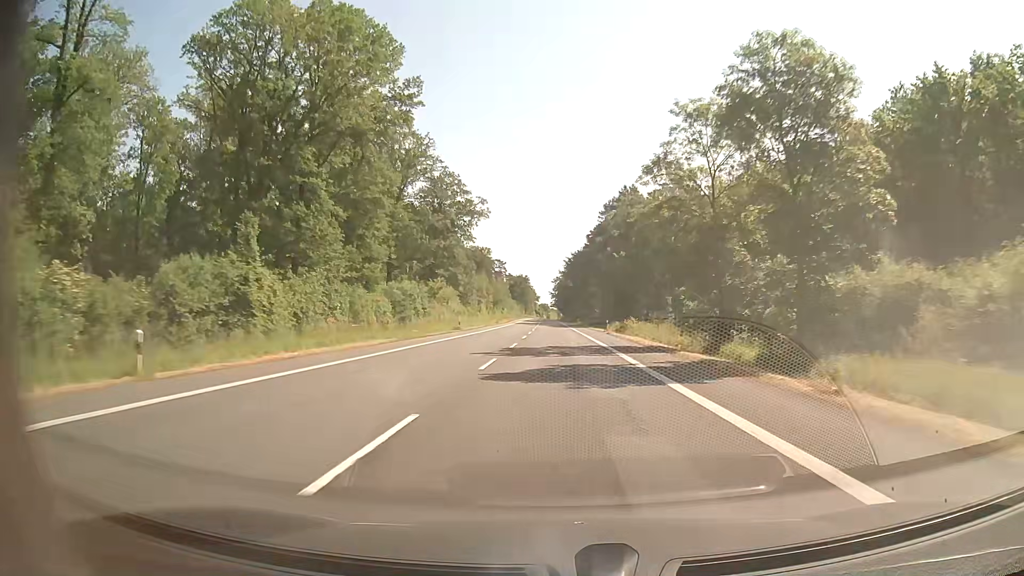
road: secondary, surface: asphalt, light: Day
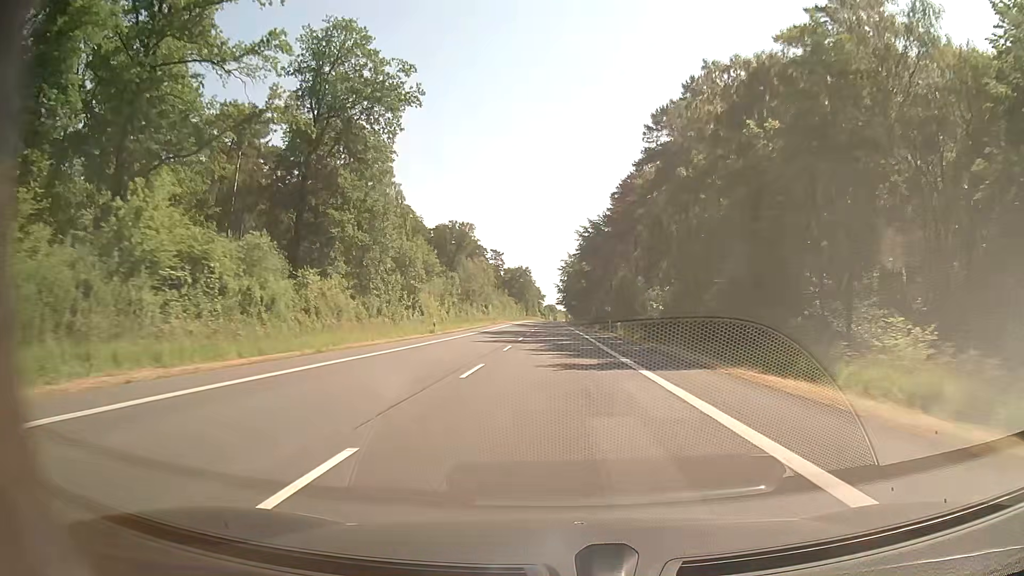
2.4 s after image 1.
(-0.3, +63.1) m; -1°
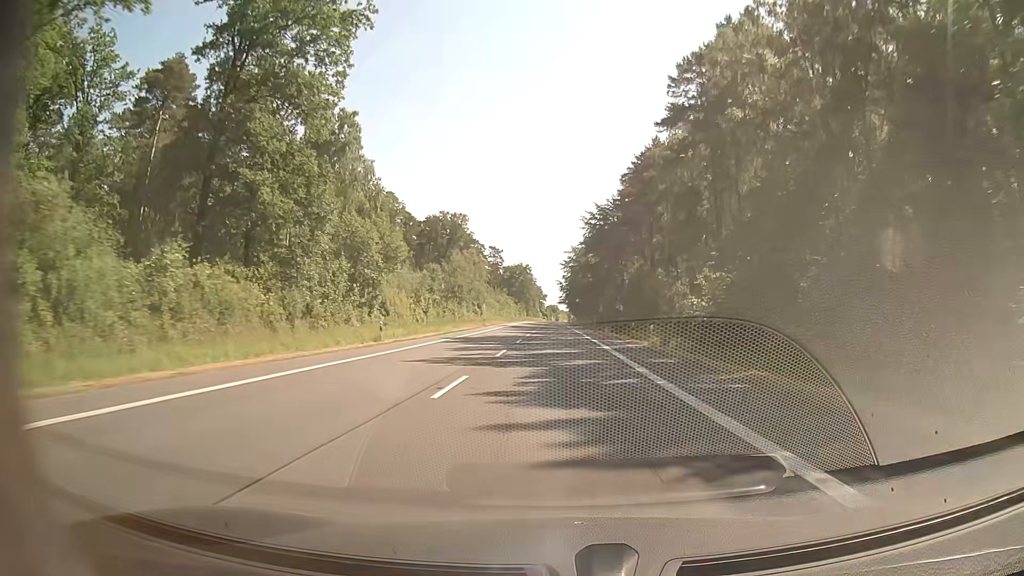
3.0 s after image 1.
(0.0, +15.8) m; 0°
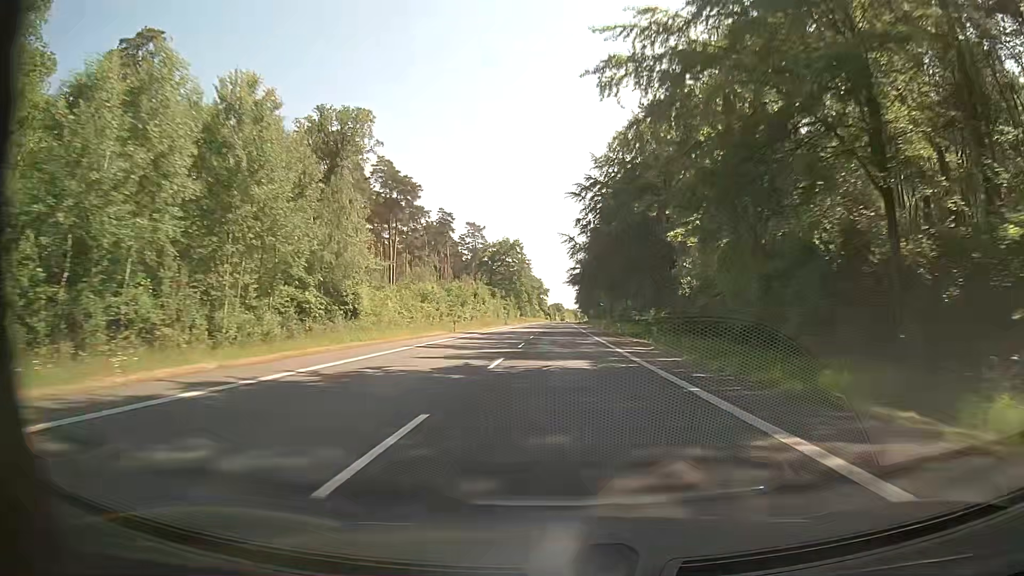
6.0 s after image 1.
(-0.3, +78.9) m; 0°
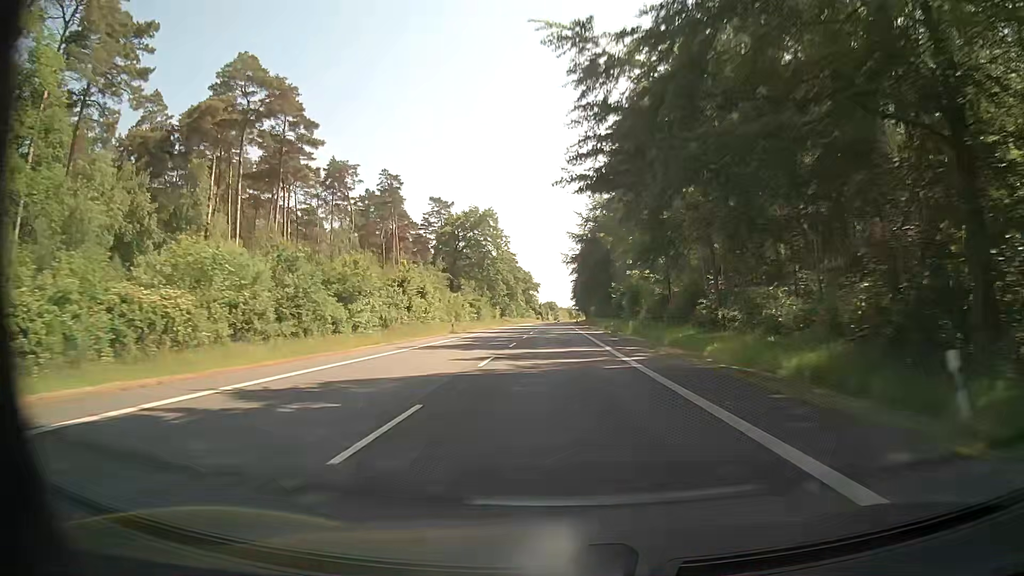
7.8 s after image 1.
(+0.1, +47.4) m; 0°
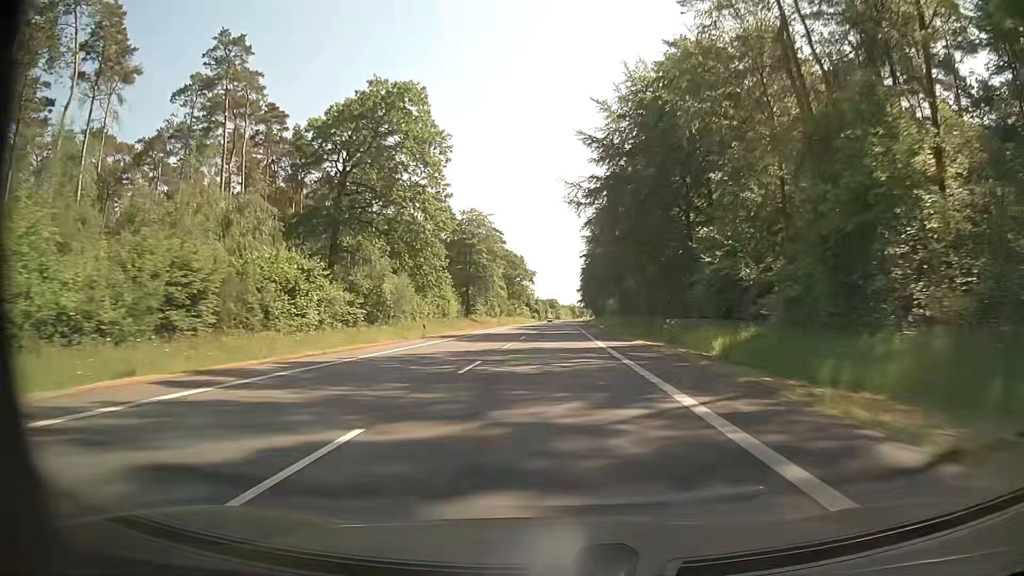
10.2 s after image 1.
(+0.2, +63.2) m; 0°
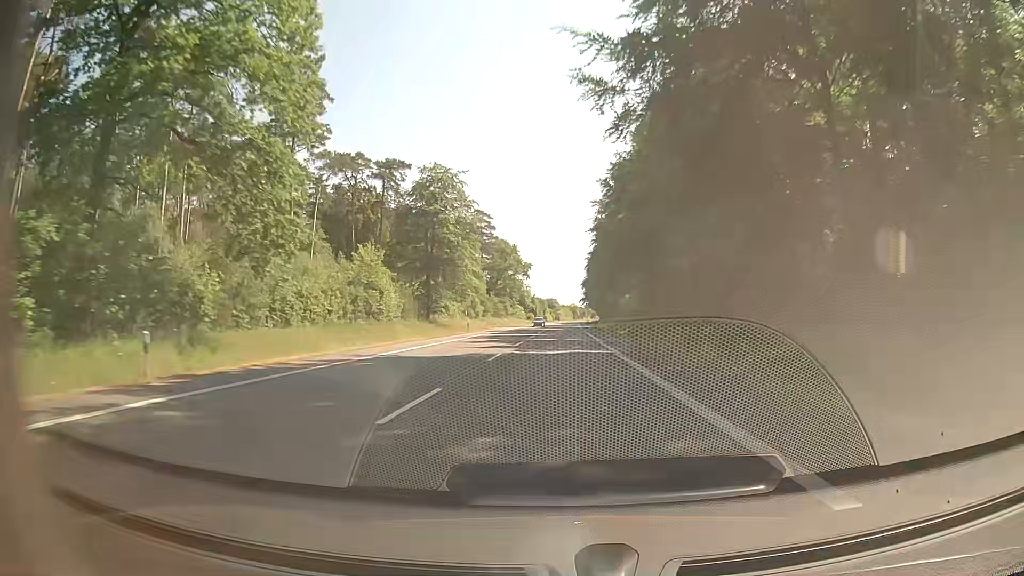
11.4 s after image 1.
(0.0, +31.6) m; 0°
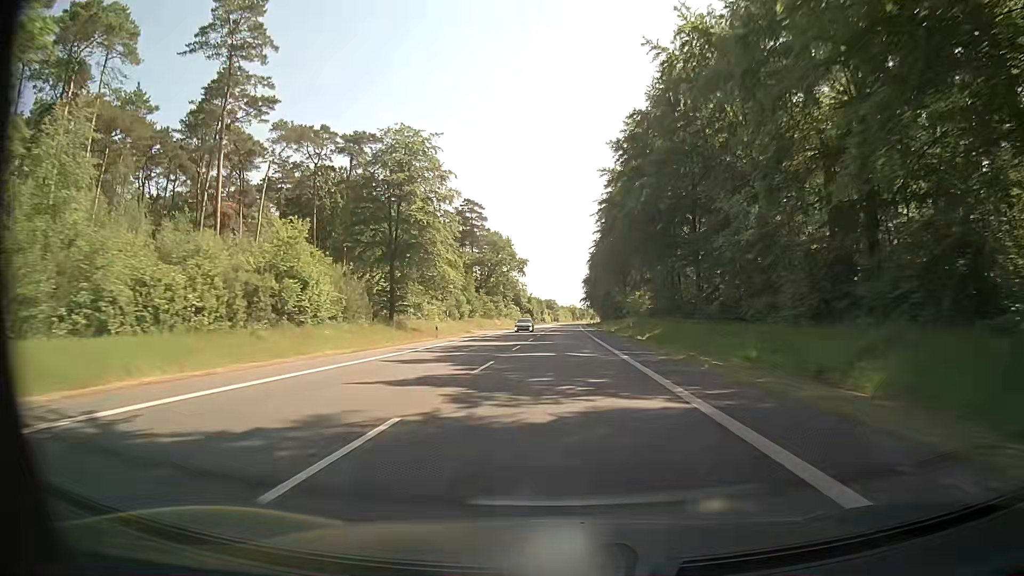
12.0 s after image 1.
(+0.1, +15.8) m; 0°
(0, +10) (0, +20) (0, +30) (0, +40) (0, +50) (+1, +60) (+1, +70) (+1, +80) (+1, +90) (+1, +100) m
